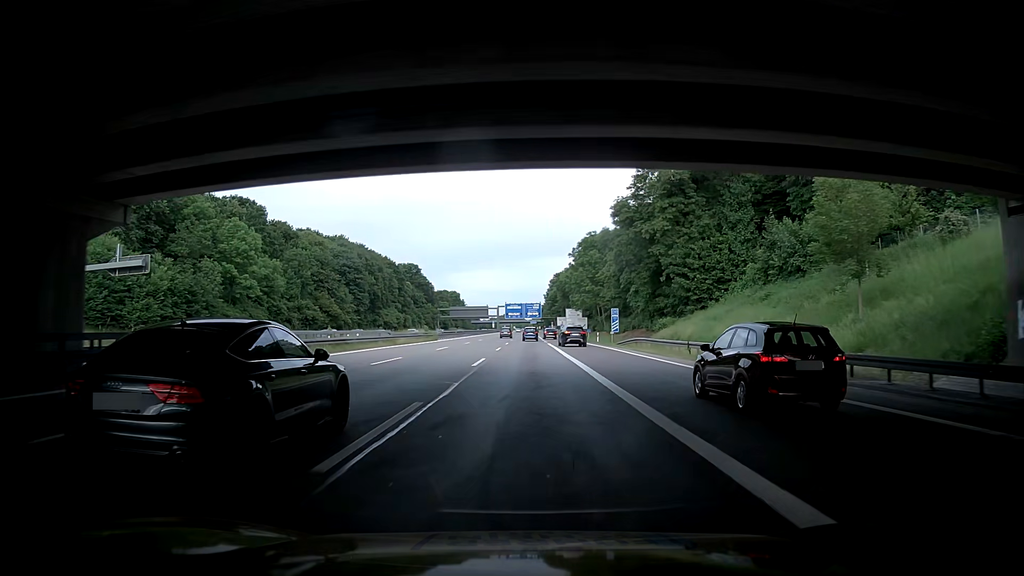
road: motorway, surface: asphalt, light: Day
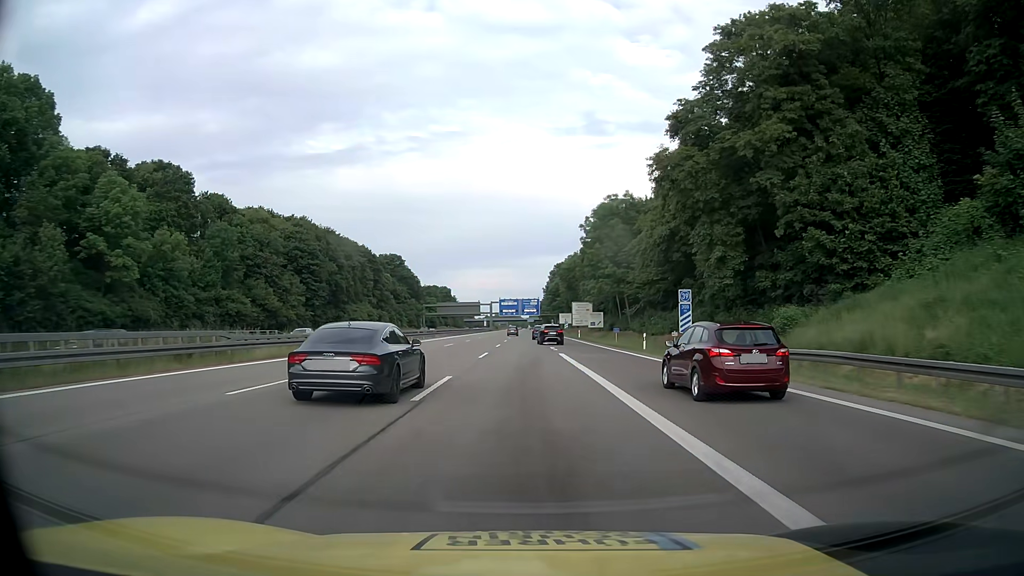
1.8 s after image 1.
(+0.4, +30.3) m; +2°
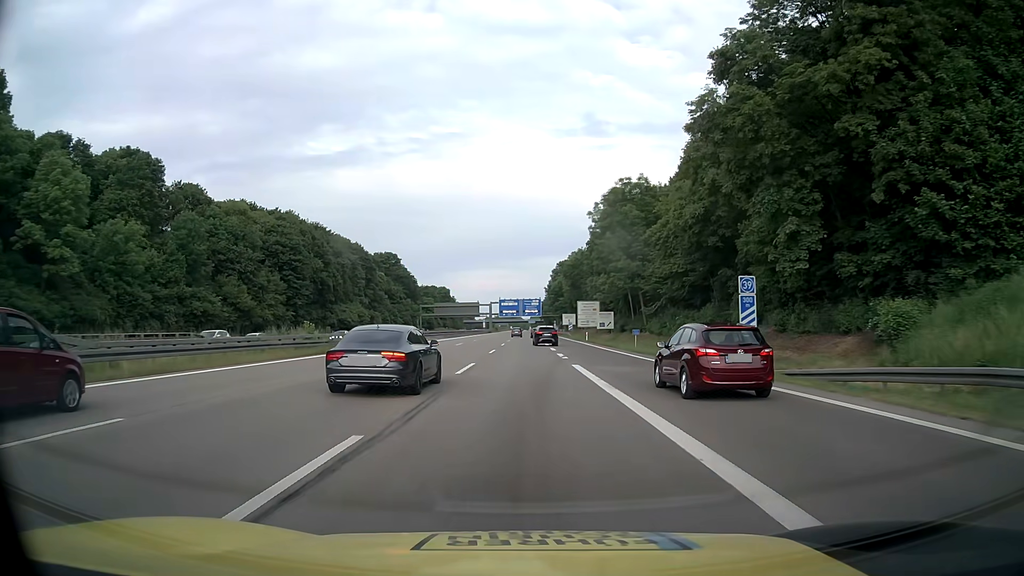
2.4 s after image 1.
(0.0, +10.1) m; 0°
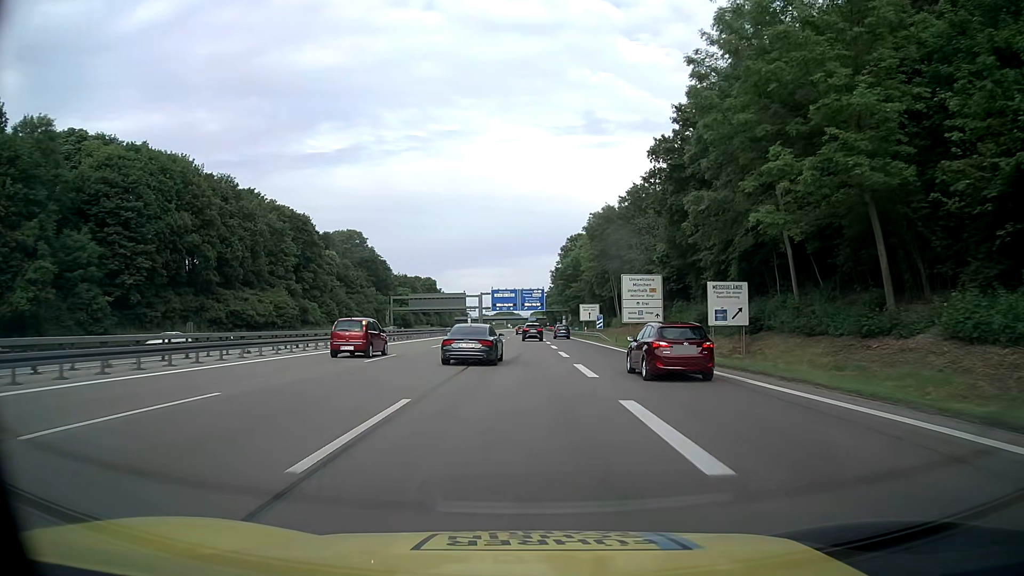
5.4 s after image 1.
(-0.1, +50.5) m; 0°
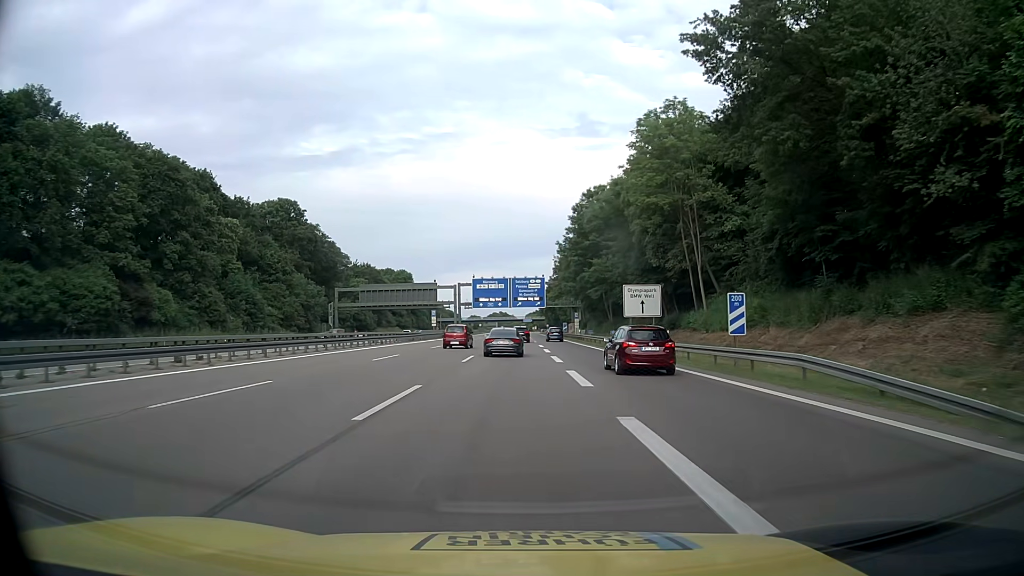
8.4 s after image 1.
(+0.3, +50.6) m; 0°
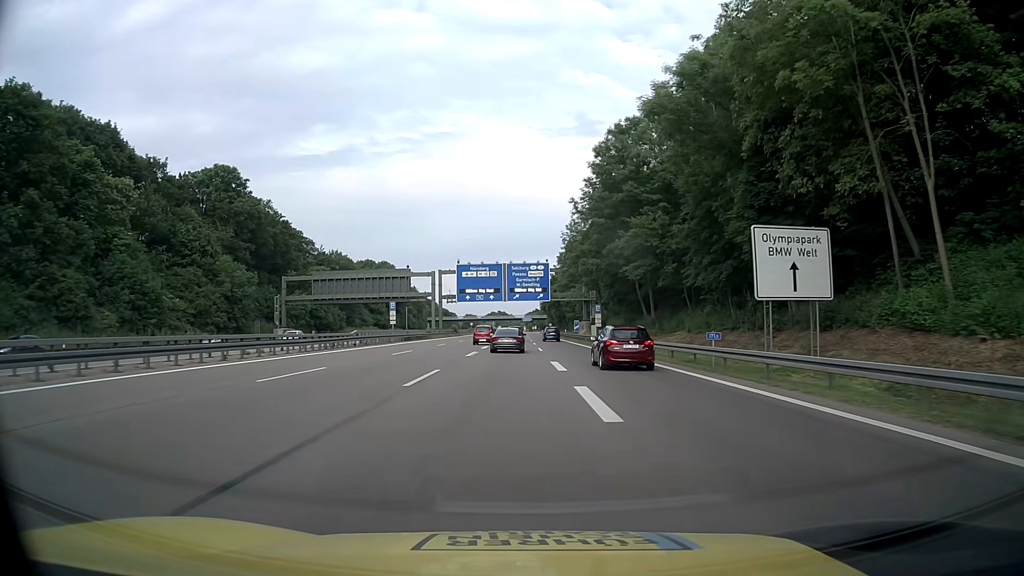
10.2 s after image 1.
(0.0, +30.3) m; 0°
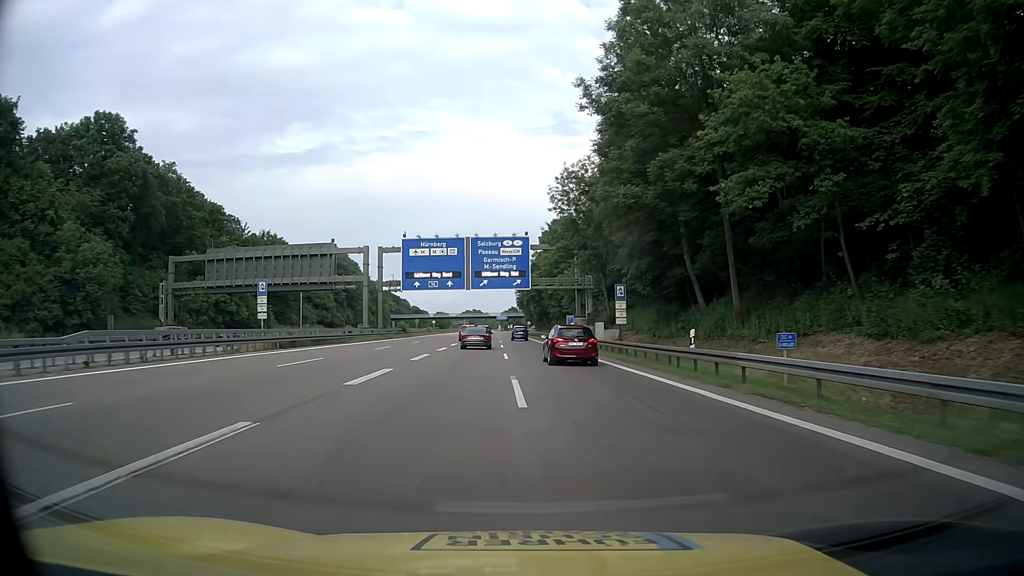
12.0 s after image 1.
(+0.4, +30.3) m; +2°
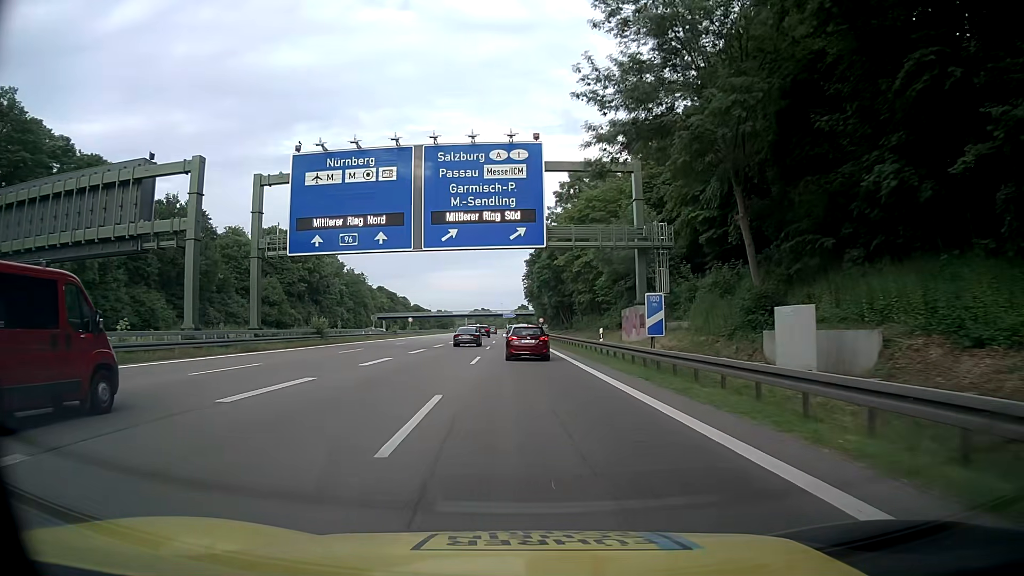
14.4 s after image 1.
(+0.1, +40.5) m; 0°
(0, +10) (0, +20) (-1, +30) (-1, +40) (-1, +50) (-1, +60) (-2, +70) (-2, +80) (-2, +90) (-3, +100) m
